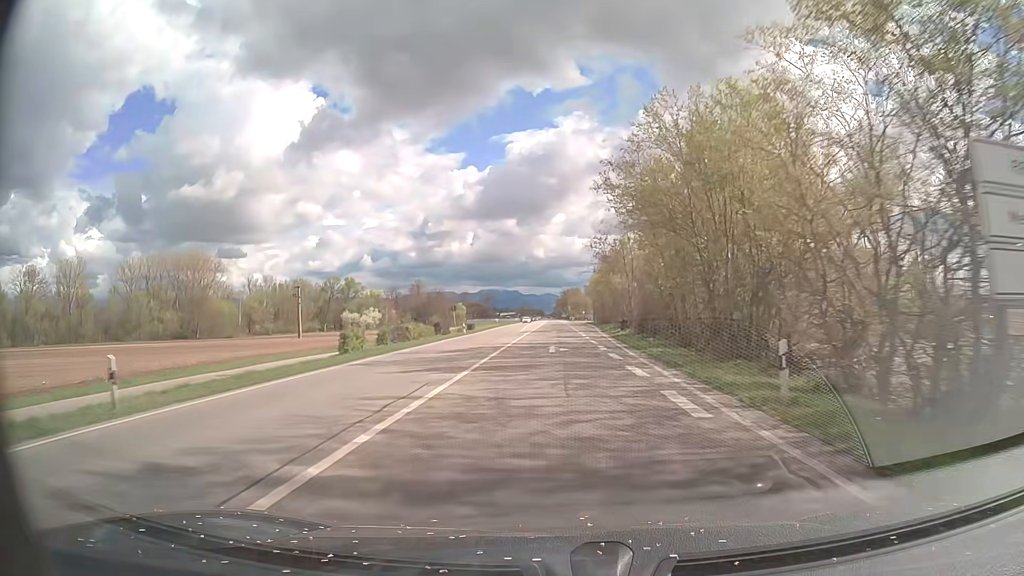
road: primary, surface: asphalt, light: Day
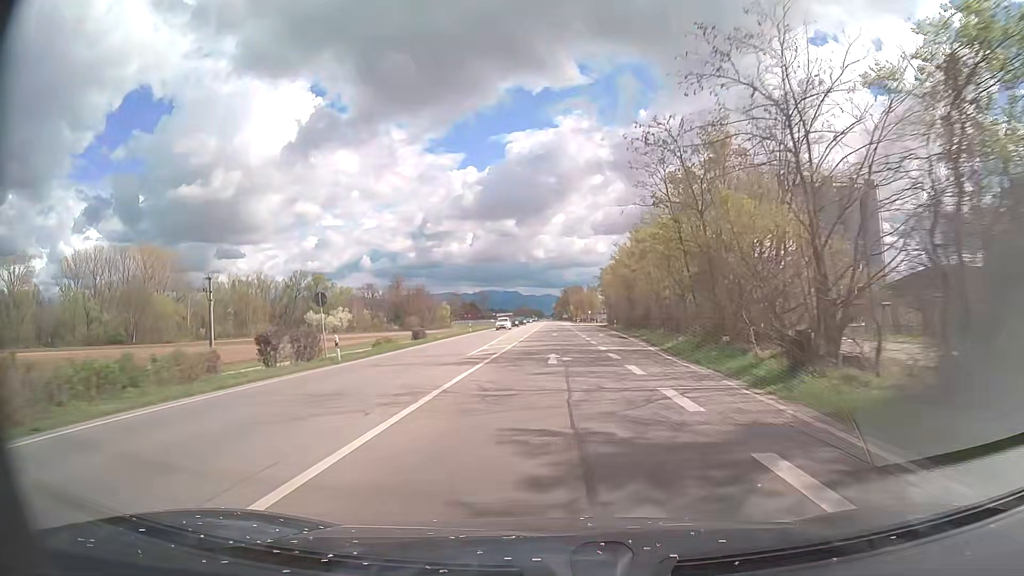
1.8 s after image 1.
(+0.1, +35.5) m; 0°
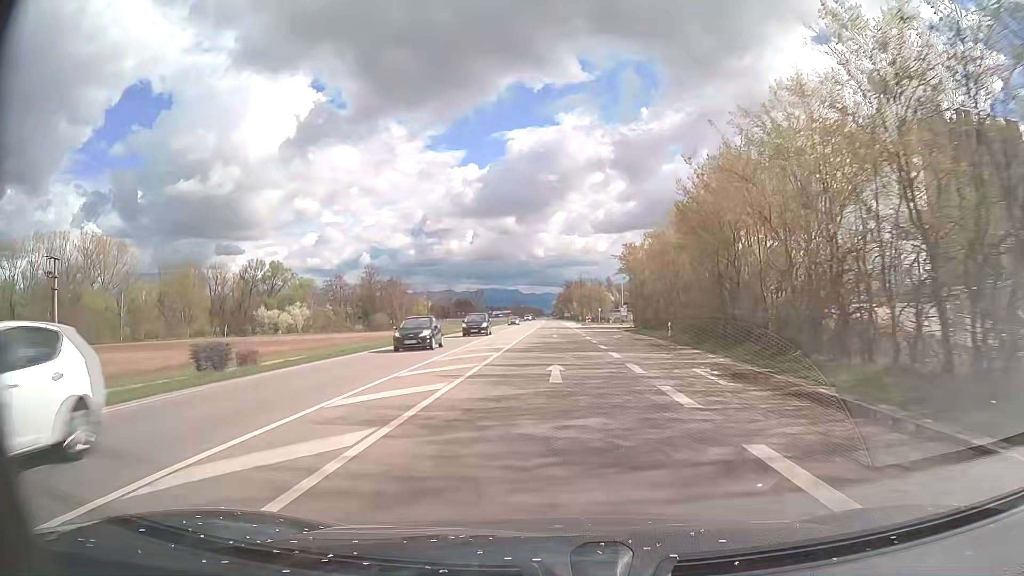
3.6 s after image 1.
(-0.1, +35.5) m; 0°
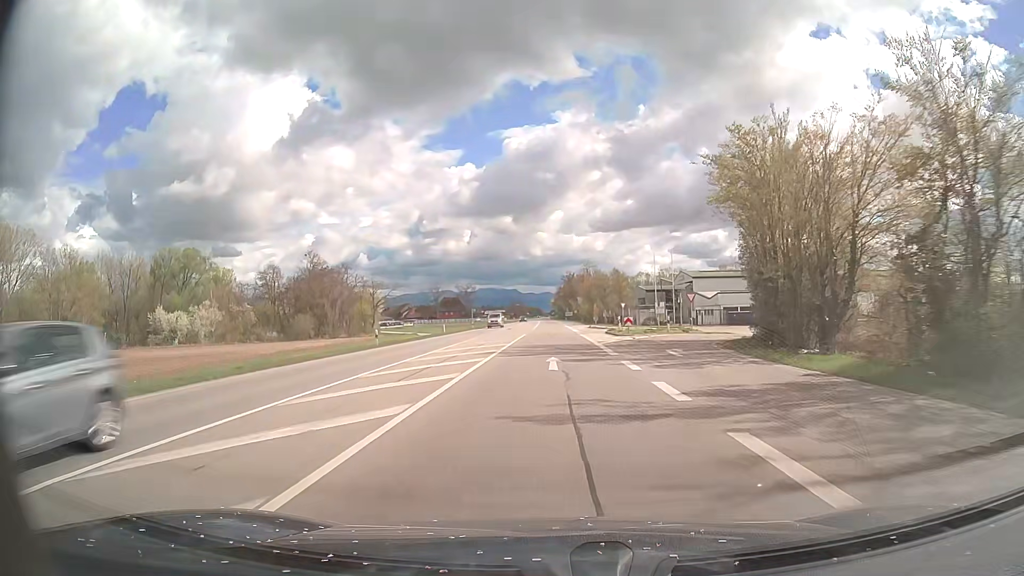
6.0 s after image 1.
(+0.2, +47.4) m; 0°
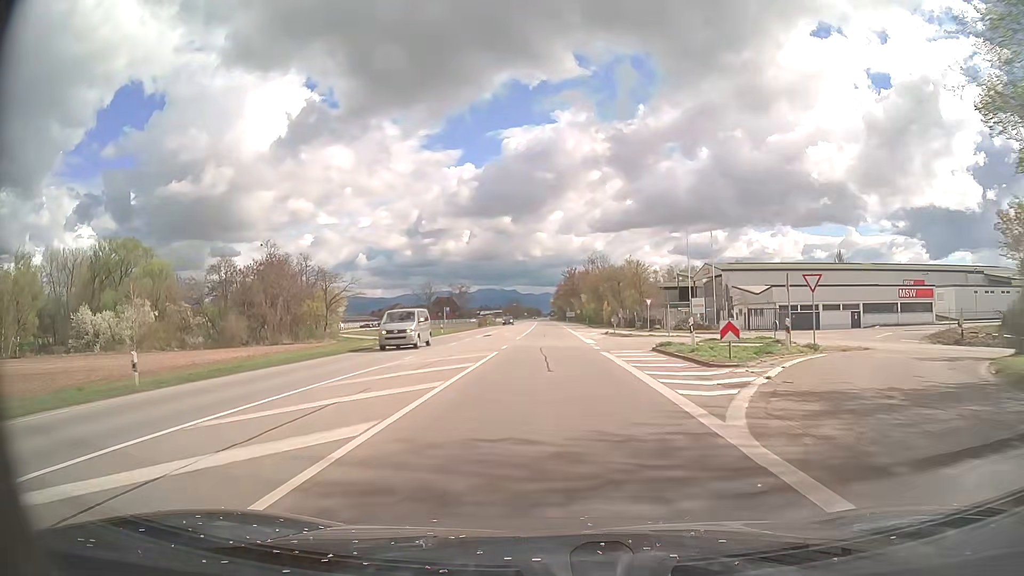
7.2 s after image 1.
(0.0, +23.7) m; 0°
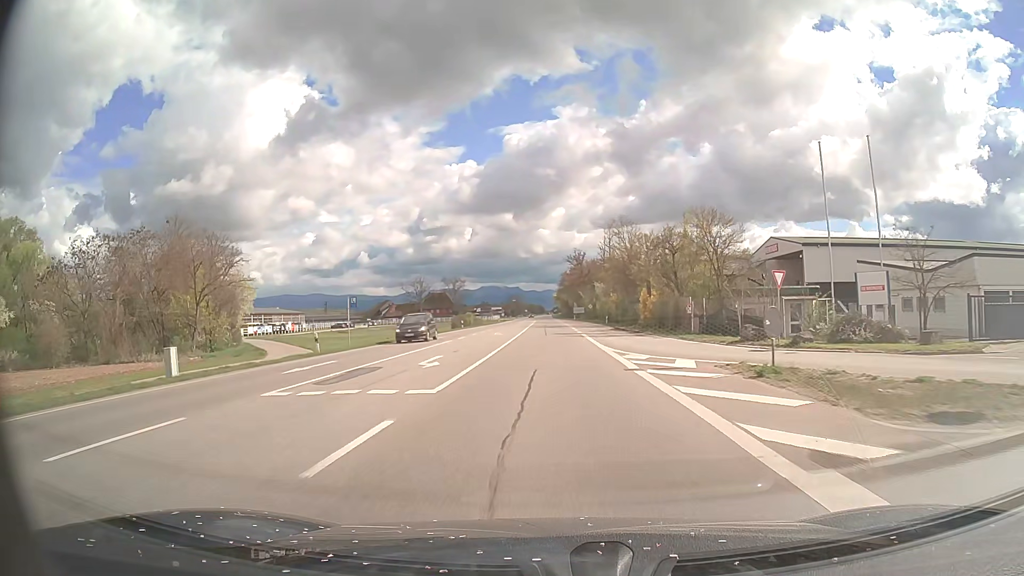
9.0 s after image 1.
(-0.2, +35.6) m; 0°
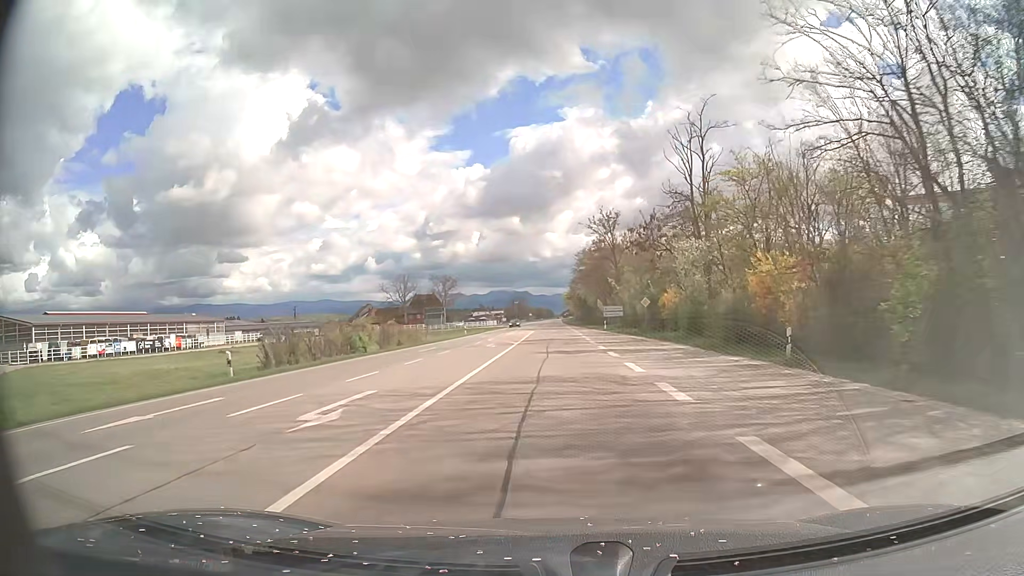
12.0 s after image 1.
(-0.3, +59.2) m; -1°
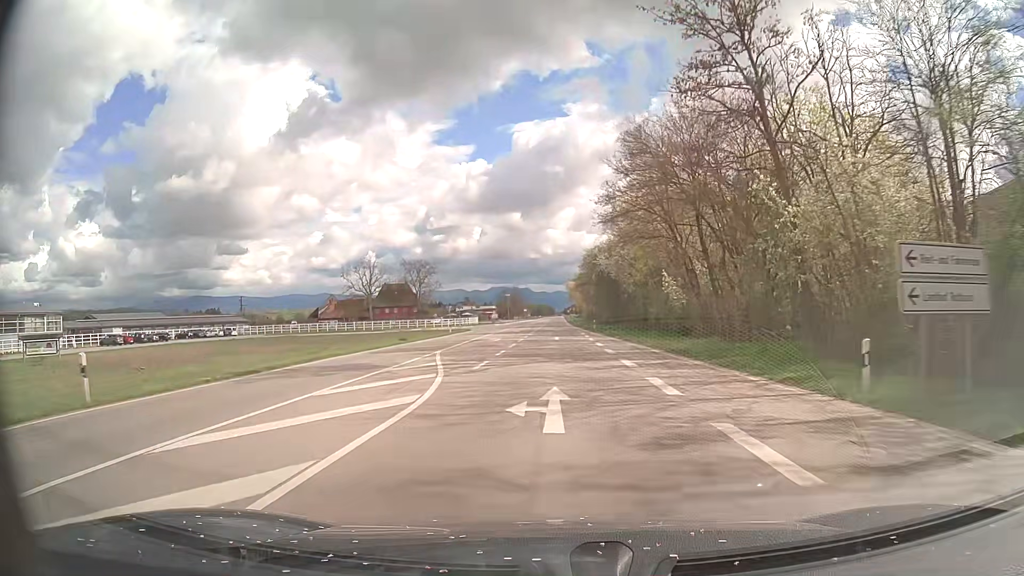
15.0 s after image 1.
(0.0, +59.2) m; 0°
(0, +10) (0, +20) (0, +30) (0, +40) (0, +50) (0, +60) (0, +70) (0, +80) (0, +90) (0, +100) m
